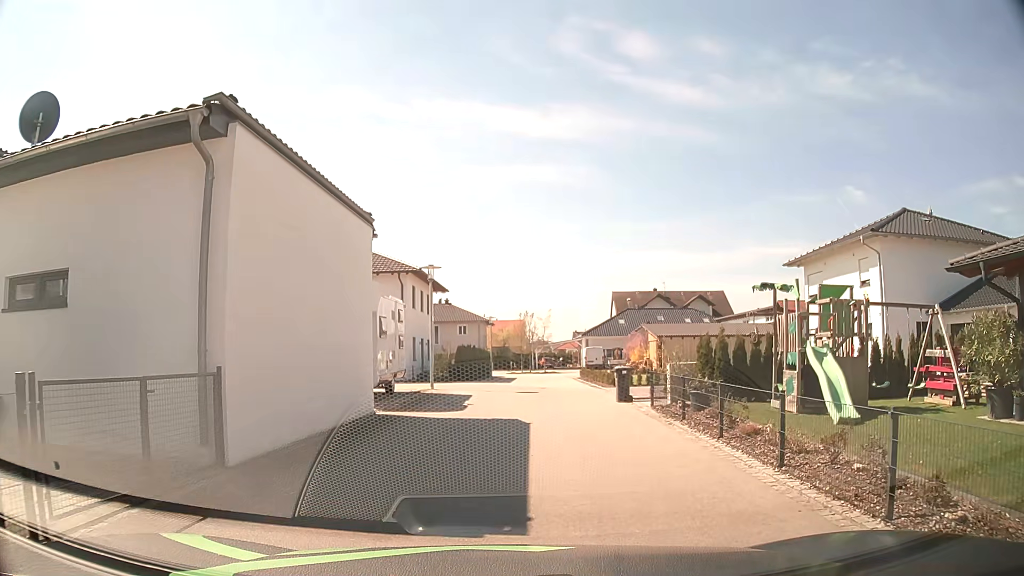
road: residential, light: Day
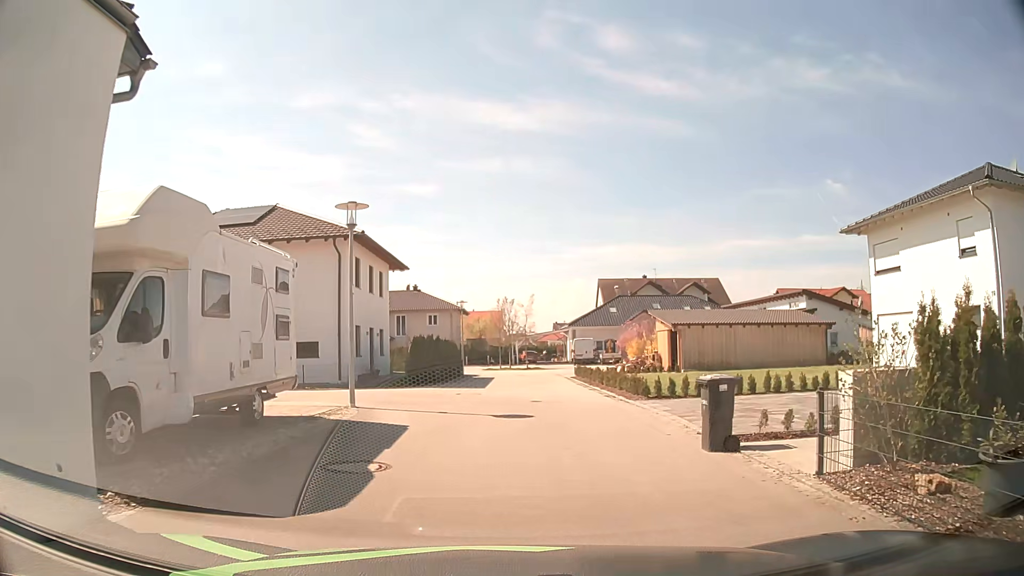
(+0.2, +9.8) m; +3°
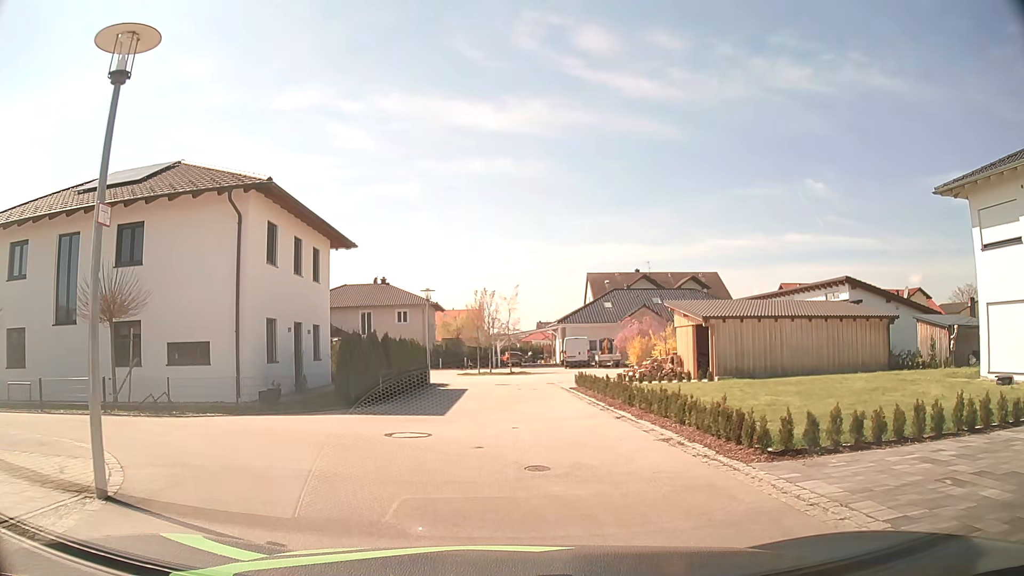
(+0.1, +8.9) m; +1°
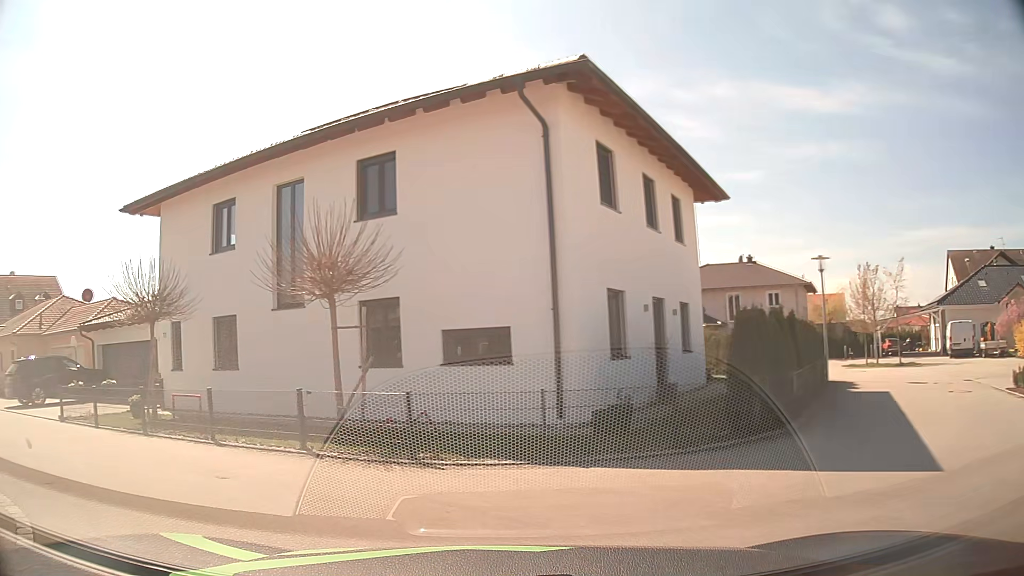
(-1.3, +7.6) m; -28°
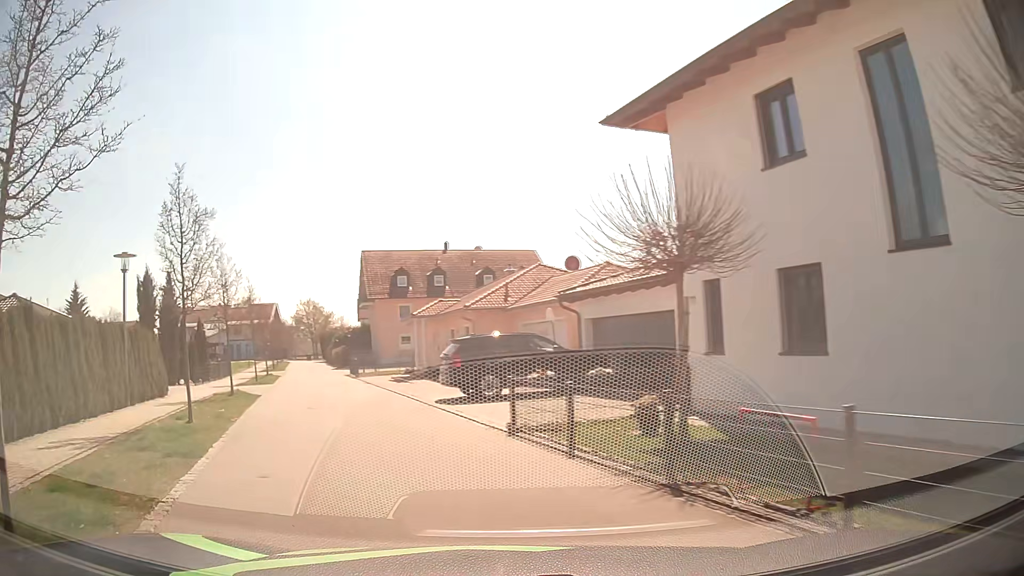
(-2.7, +6.5) m; -43°
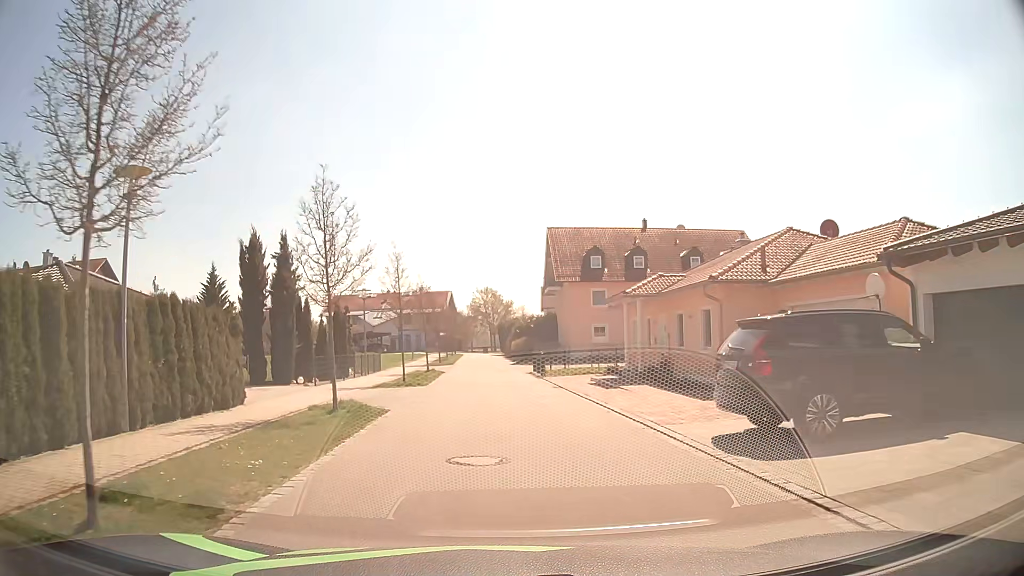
(-2.2, +9.4) m; -18°
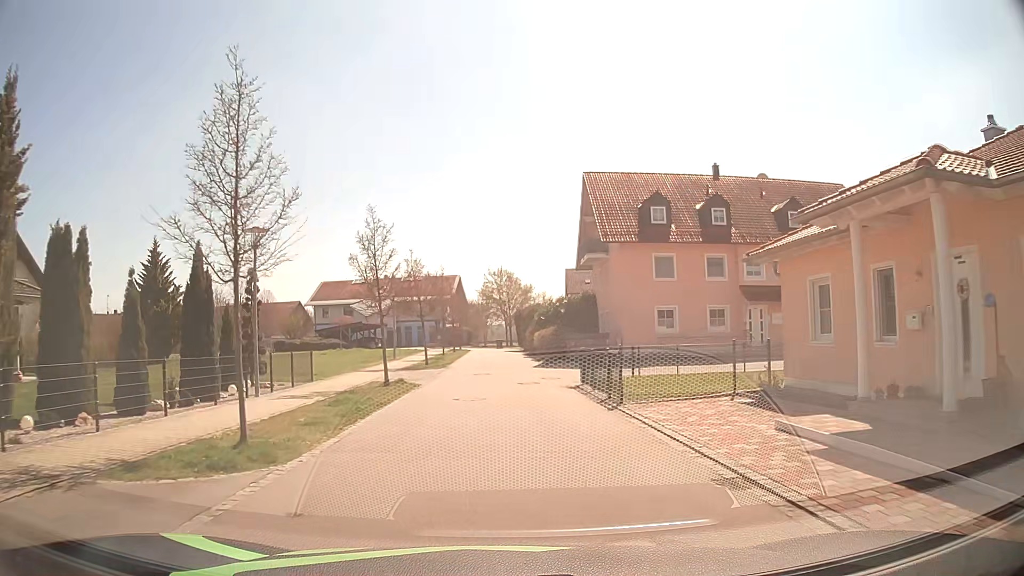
(0.0, +17.5) m; 0°
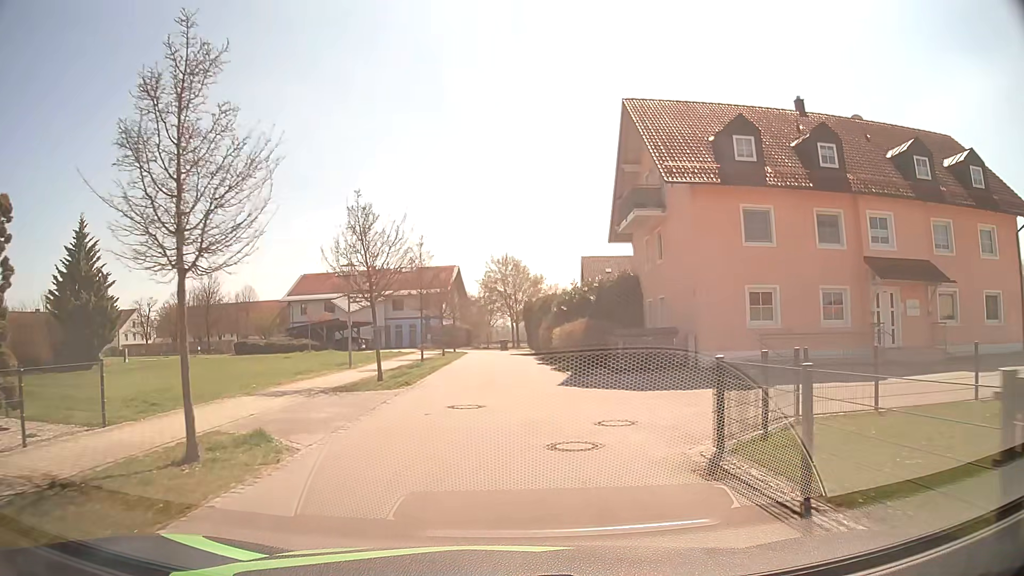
(-0.1, +13.1) m; -1°
